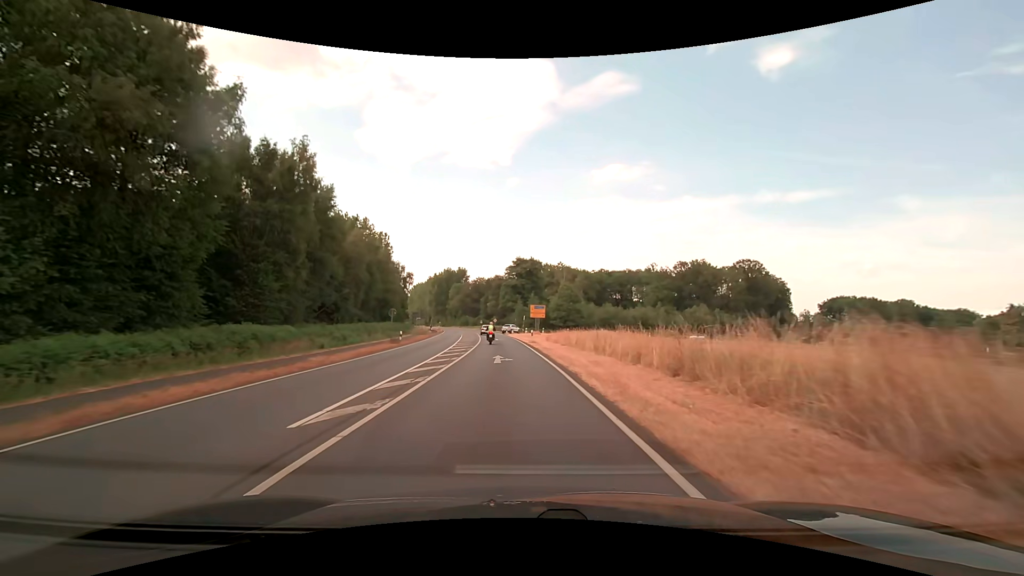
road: primary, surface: asphalt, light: Day
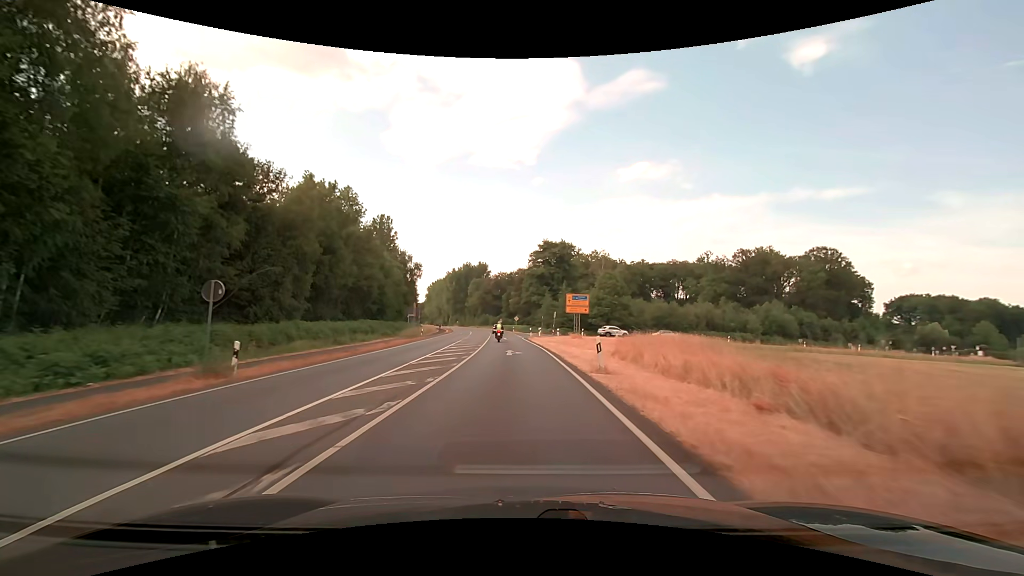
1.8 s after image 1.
(-0.6, +25.7) m; -3°
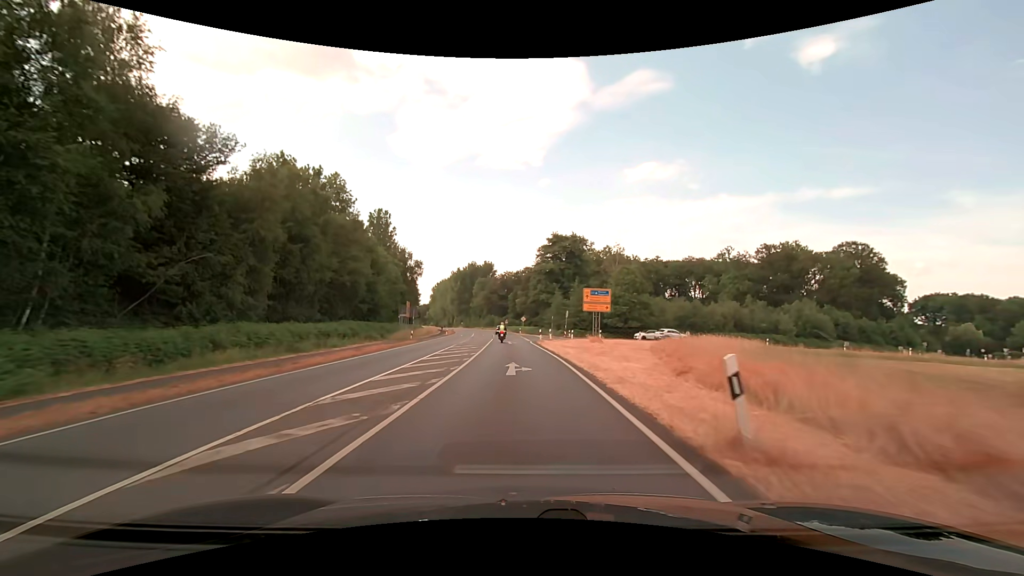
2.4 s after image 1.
(-0.1, +8.8) m; -1°
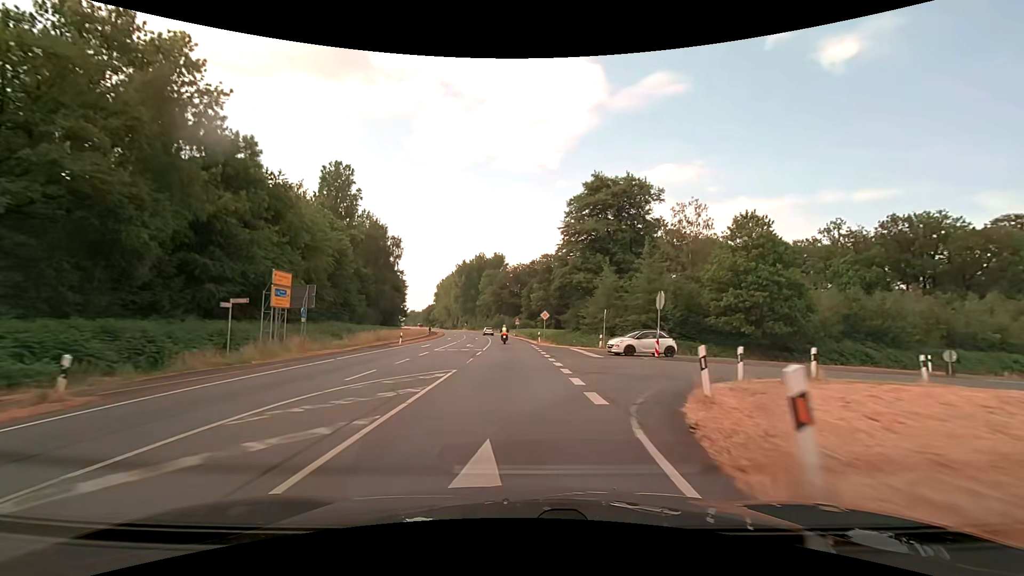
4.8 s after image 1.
(-0.6, +38.0) m; -2°
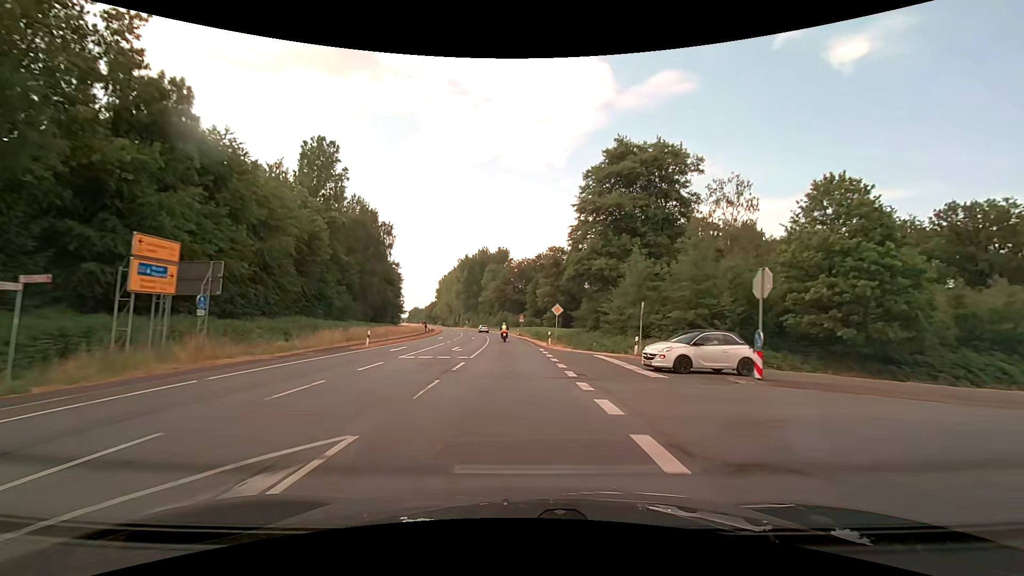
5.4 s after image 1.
(0.0, +10.3) m; 0°
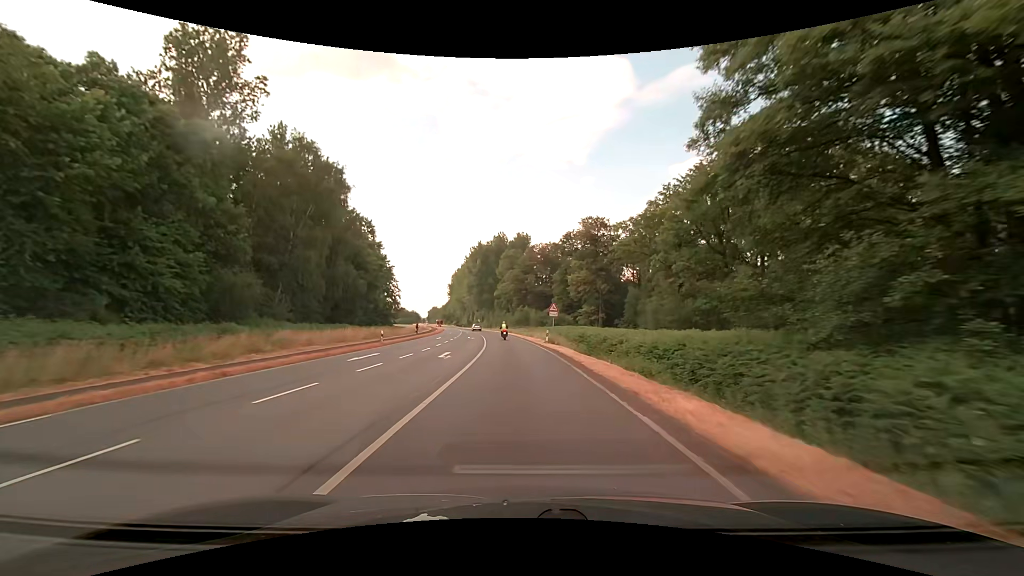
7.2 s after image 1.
(-0.7, +32.6) m; -2°
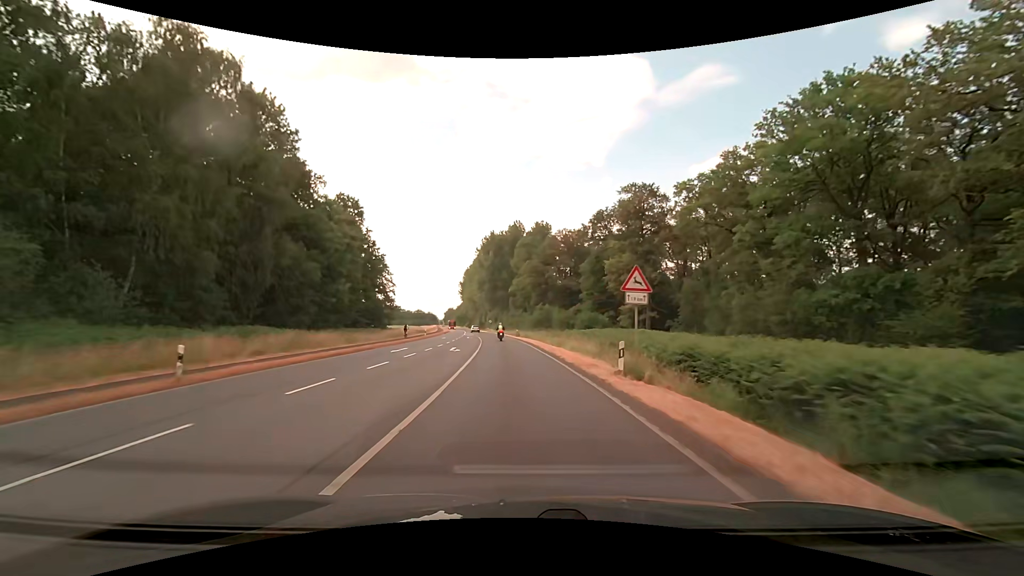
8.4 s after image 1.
(-0.4, +23.1) m; -2°
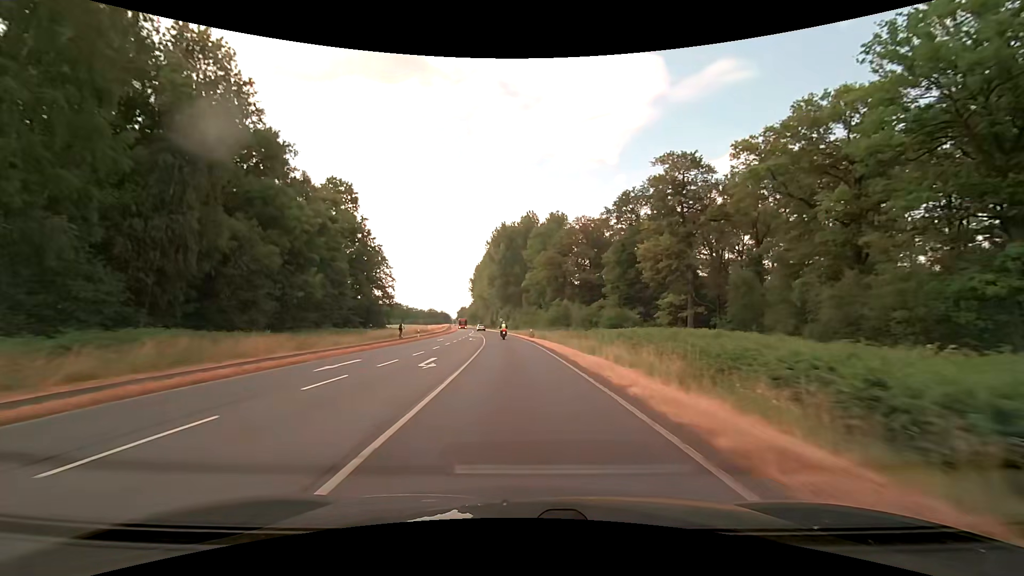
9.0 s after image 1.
(-0.2, +11.7) m; -2°
(0, +10) (0, +20) (-1, +30) (-2, +40) (-2, +50) (-3, +60) (-4, +70) (-5, +80) (-6, +90) (-7, +100) m
